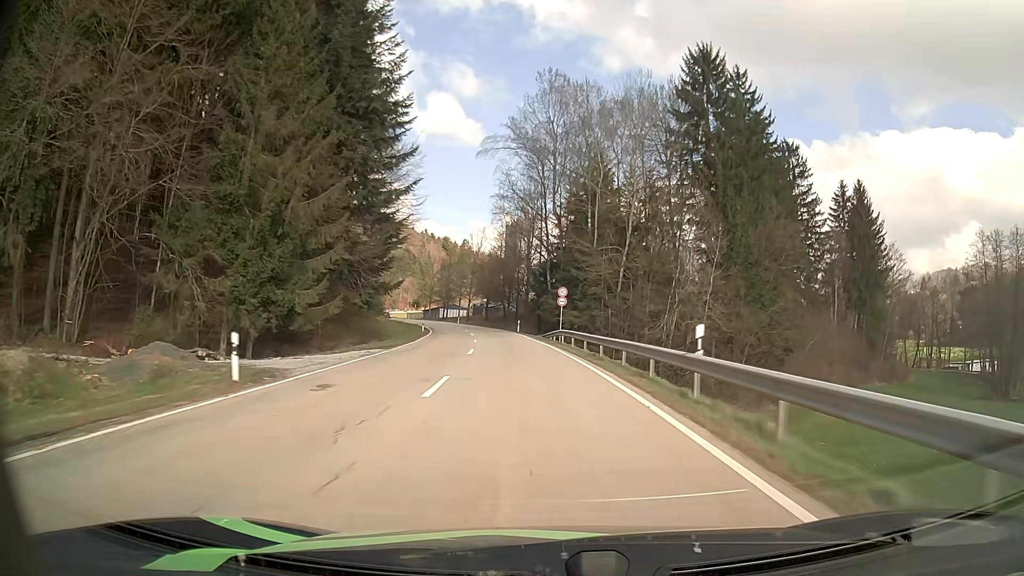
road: secondary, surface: asphalt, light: Day
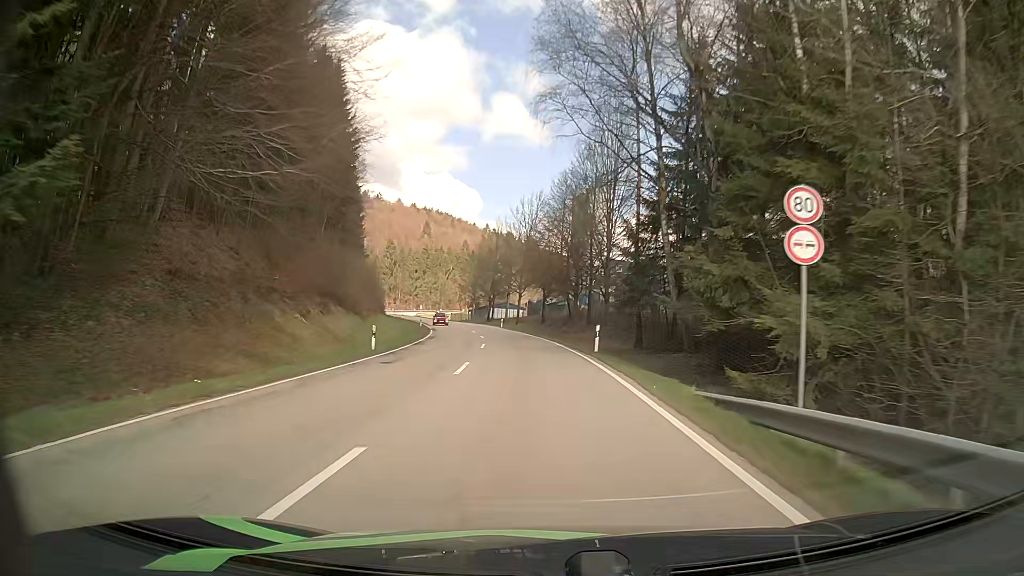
(-1.9, +35.5) m; -6°
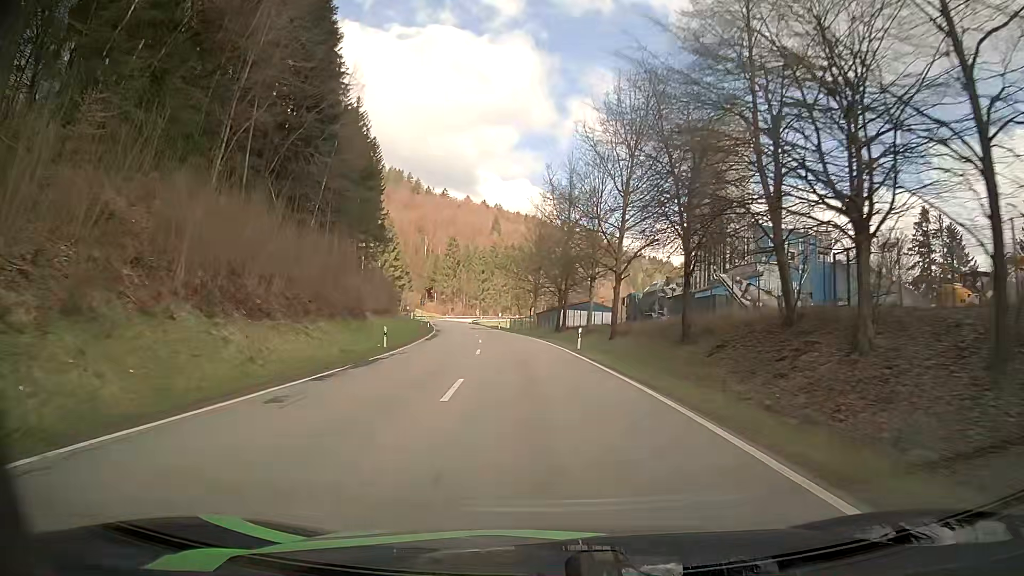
(-2.5, +43.3) m; -7°
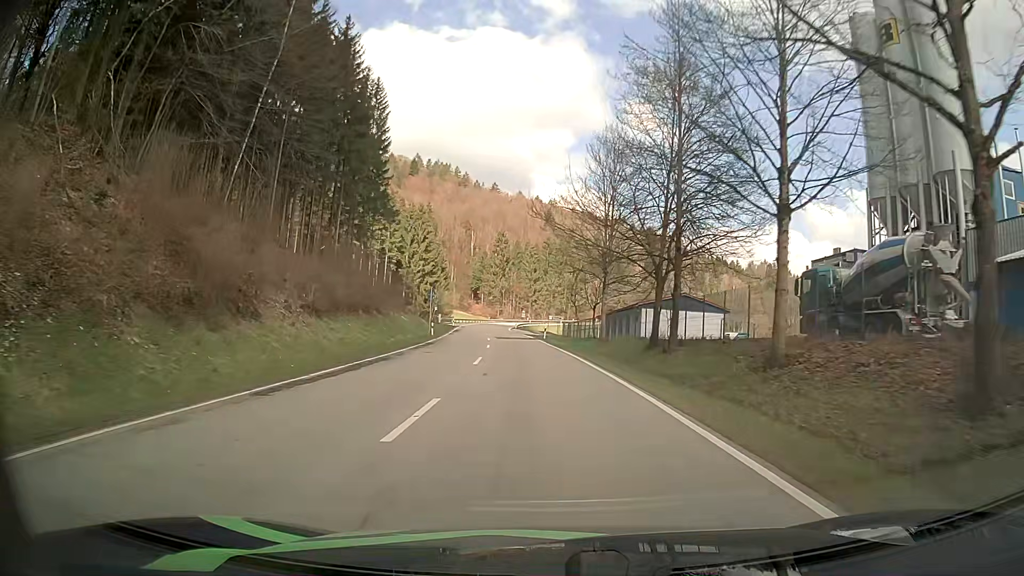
(-0.9, +30.0) m; -5°
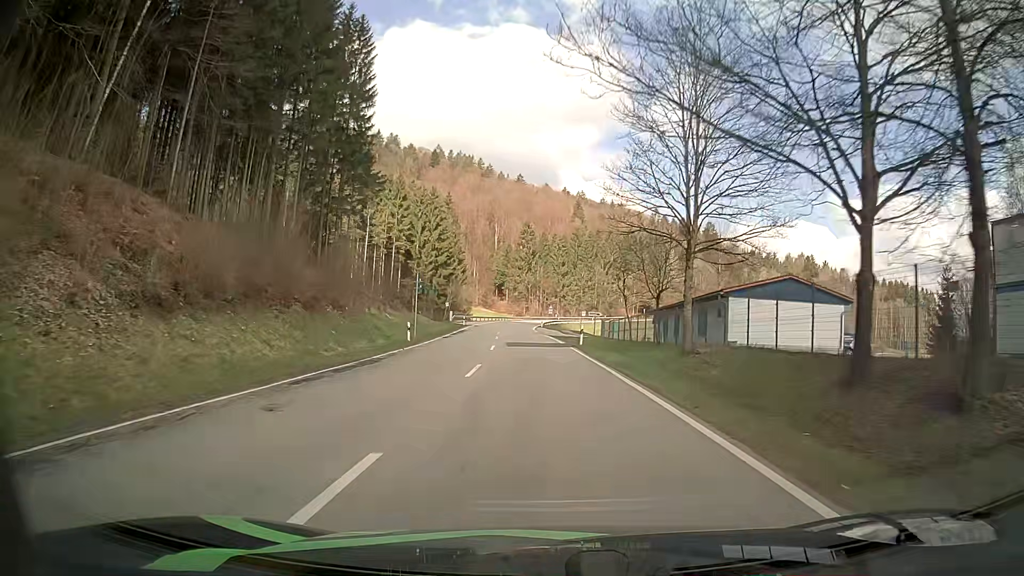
(-0.2, +18.0) m; -2°
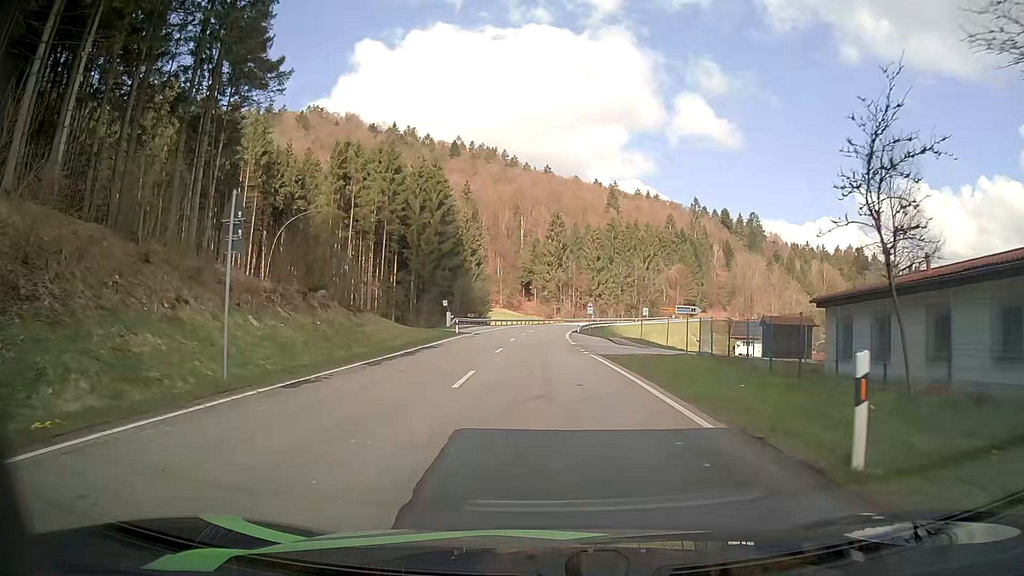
(-0.8, +28.3) m; -3°
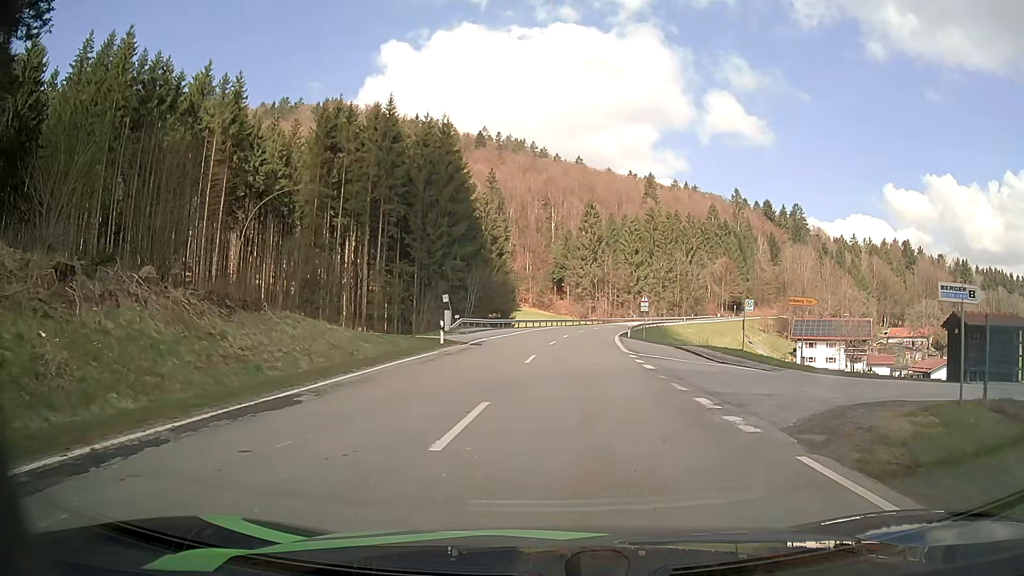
(-0.3, +19.4) m; -3°
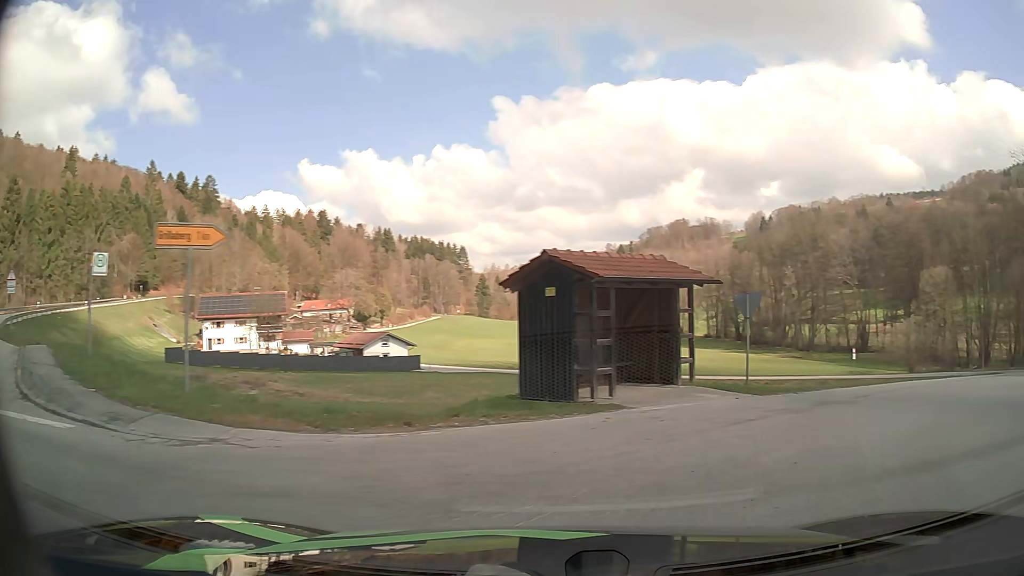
(+4.8, +14.7) m; +52°
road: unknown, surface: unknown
(+4, +9) (+10, +16) (+18, +23) (+25, +30) (+32, +37) (+40, +44) (+43, +53) (+38, +62) (+31, +68) (+22, +73) m
